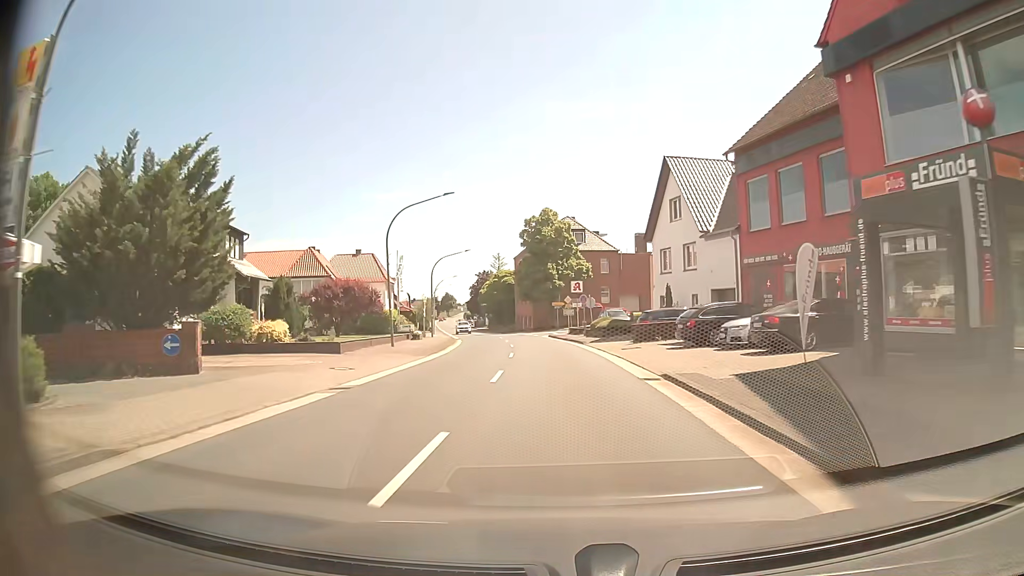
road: primary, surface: asphalt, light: Day
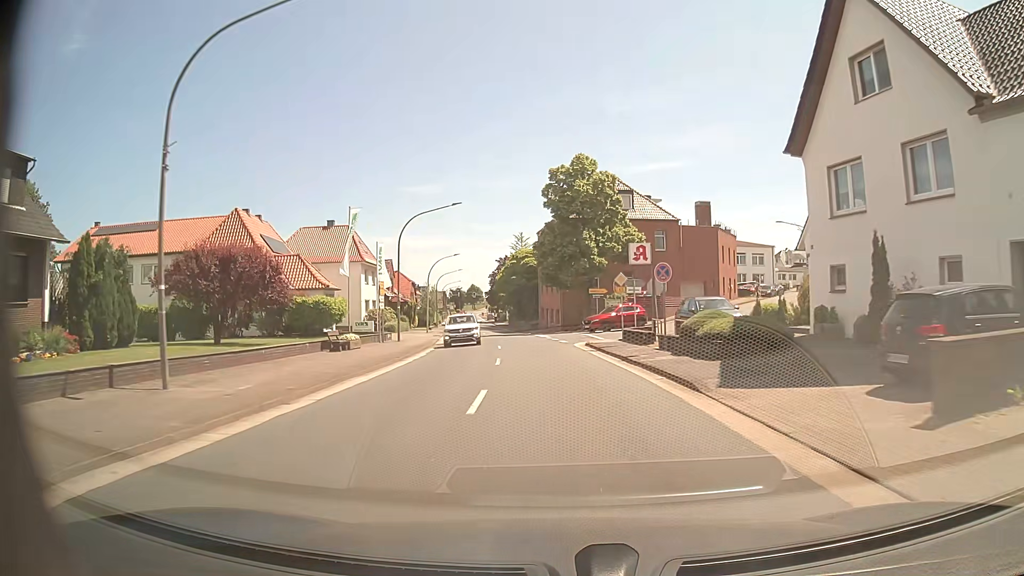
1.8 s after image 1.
(-0.4, +23.1) m; -3°
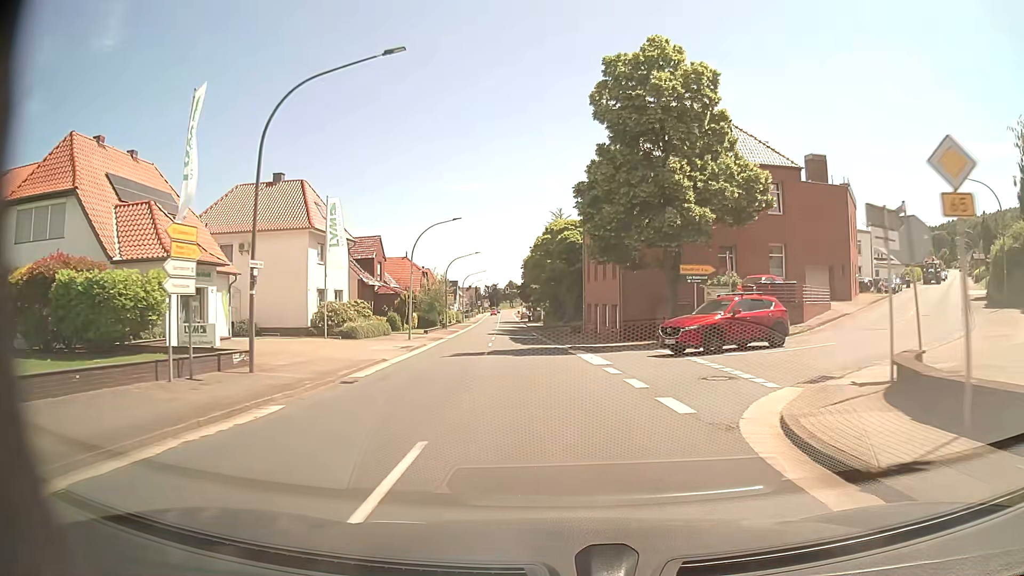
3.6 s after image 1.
(-0.6, +23.2) m; -3°
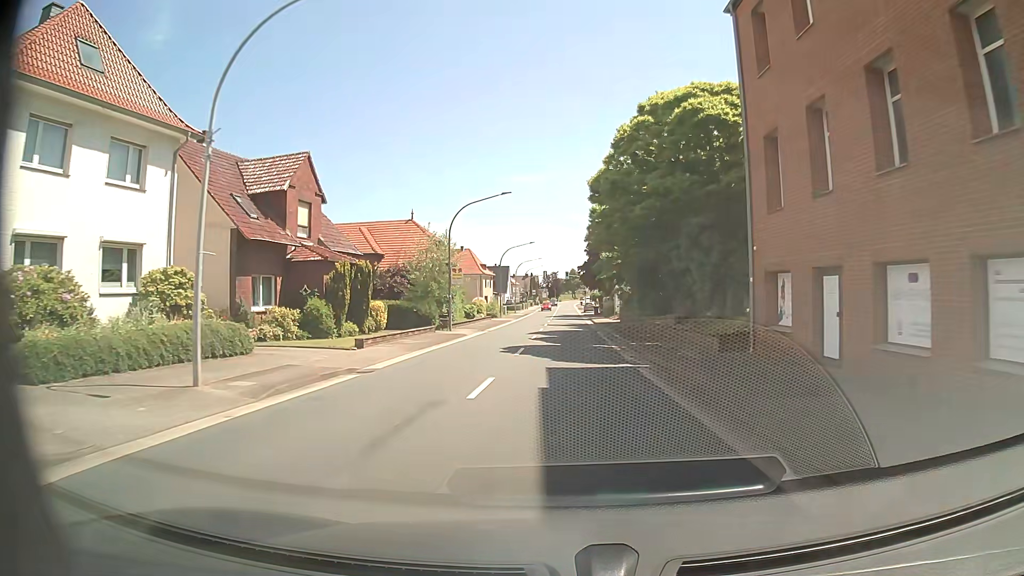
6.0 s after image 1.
(-1.4, +30.8) m; -5°
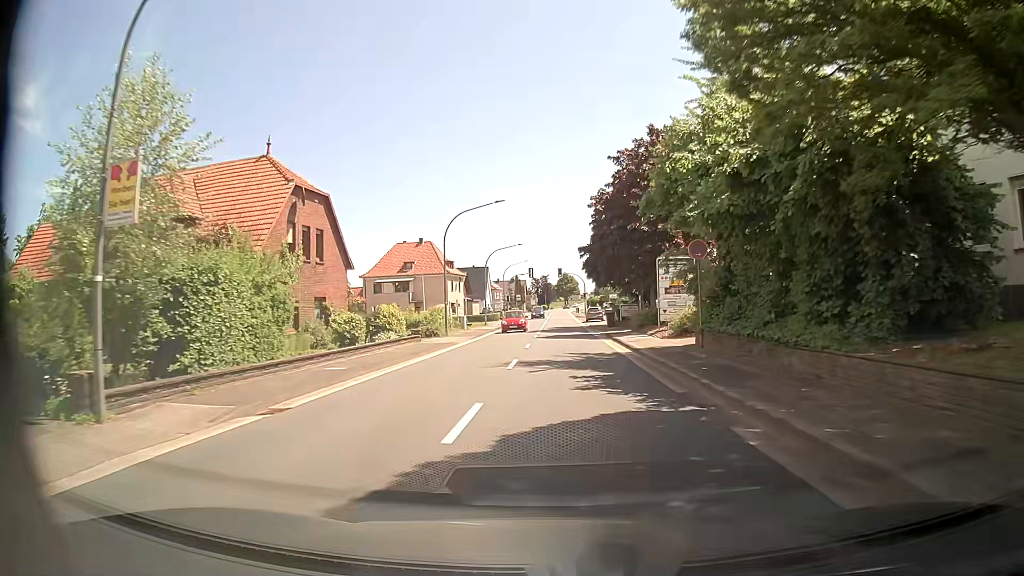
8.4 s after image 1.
(-0.2, +30.6) m; 0°
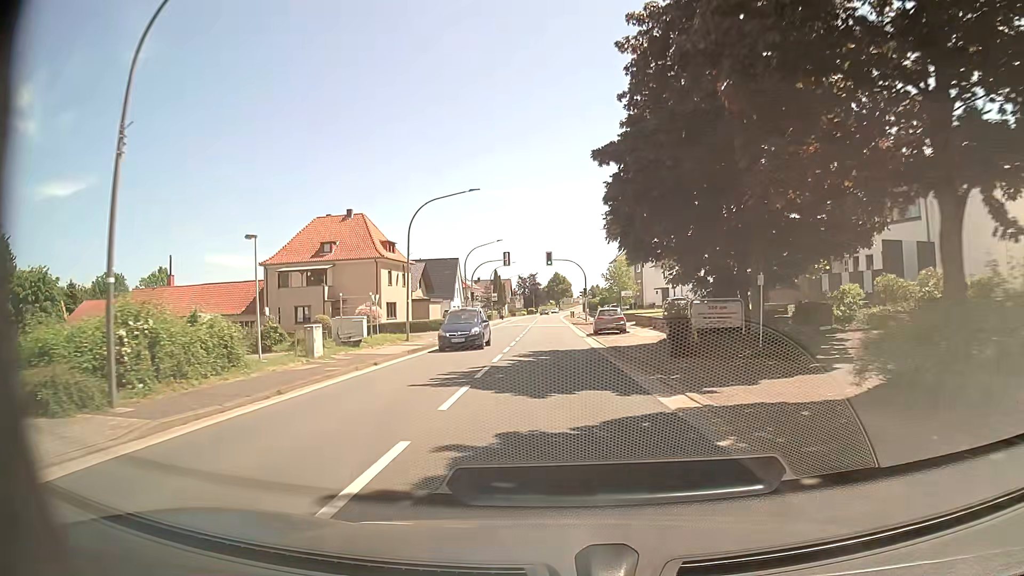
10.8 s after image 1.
(+0.7, +30.3) m; +2°
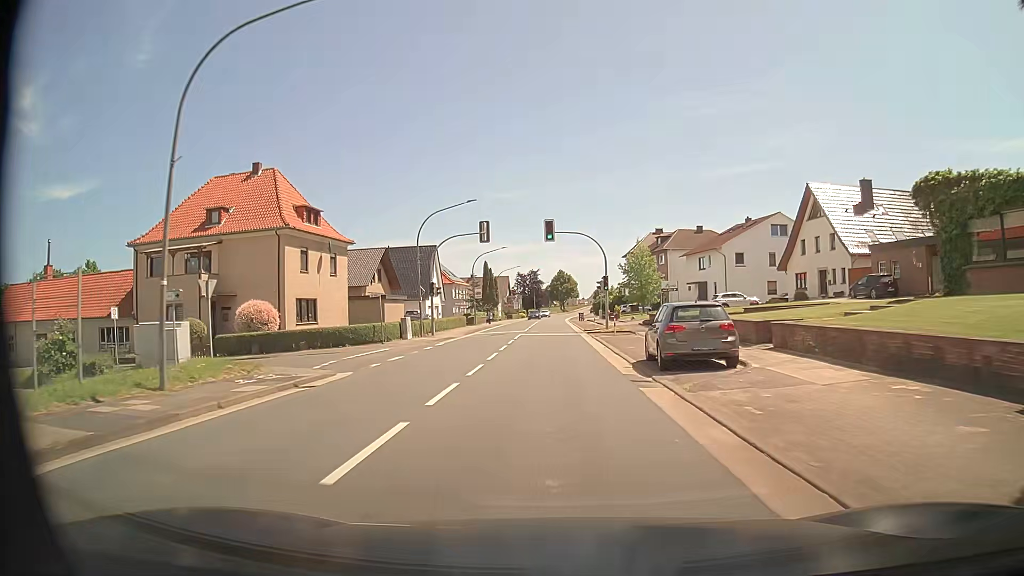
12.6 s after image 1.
(-0.2, +22.9) m; -1°
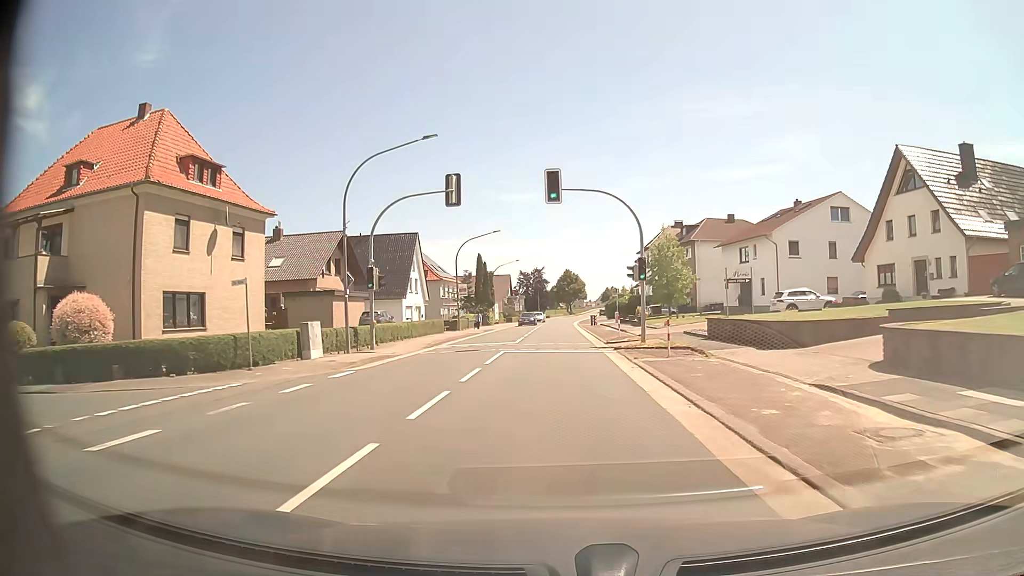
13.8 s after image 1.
(0.0, +15.2) m; 0°
(0, +10) (0, +20) (0, +30) (0, +40) (0, +50) (0, +60) (0, +70) (0, +80) (+1, +90) (+1, +100) m
